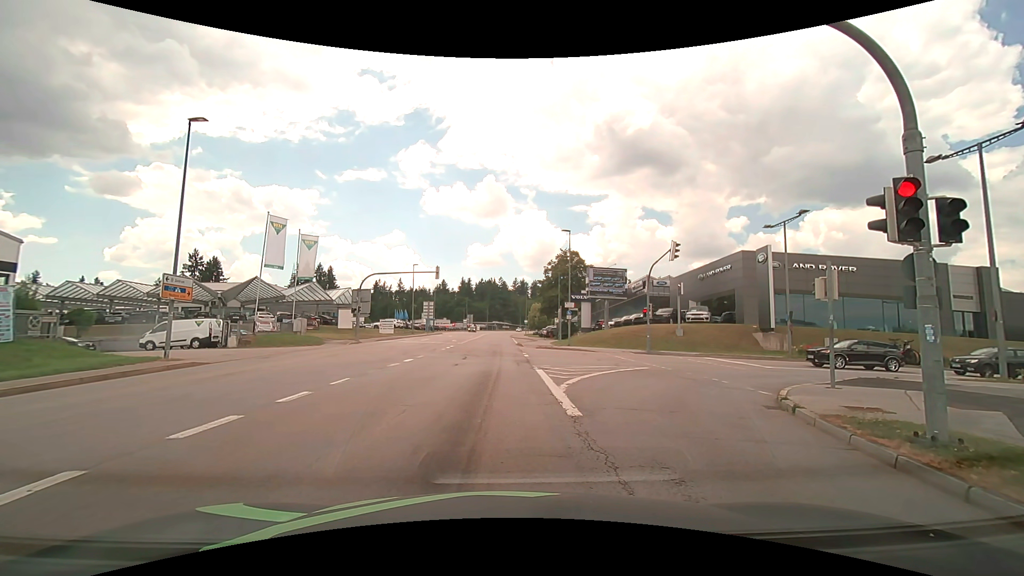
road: tertiary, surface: asphalt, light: Day
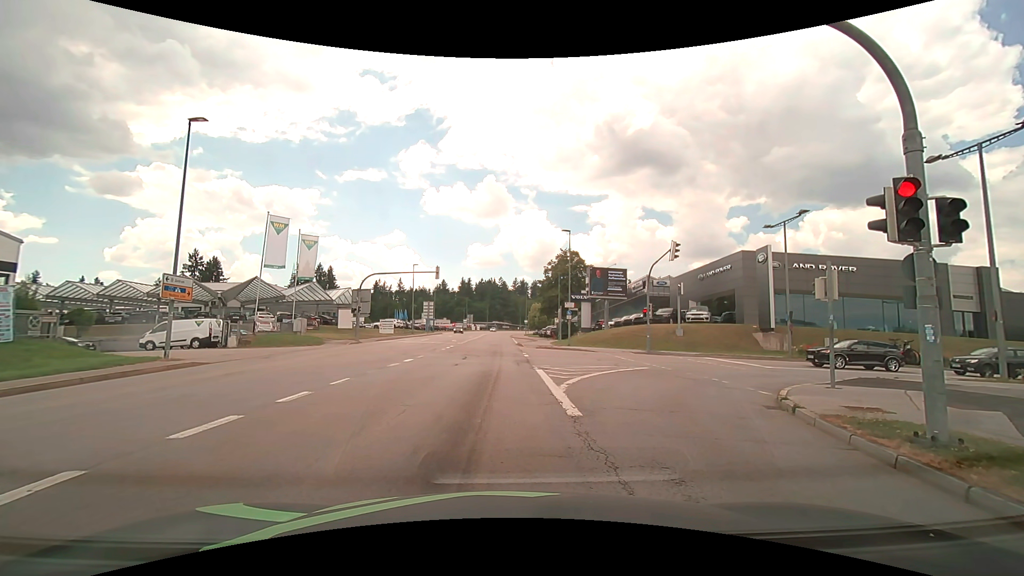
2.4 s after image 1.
(0.0, 0.0) m; 0°
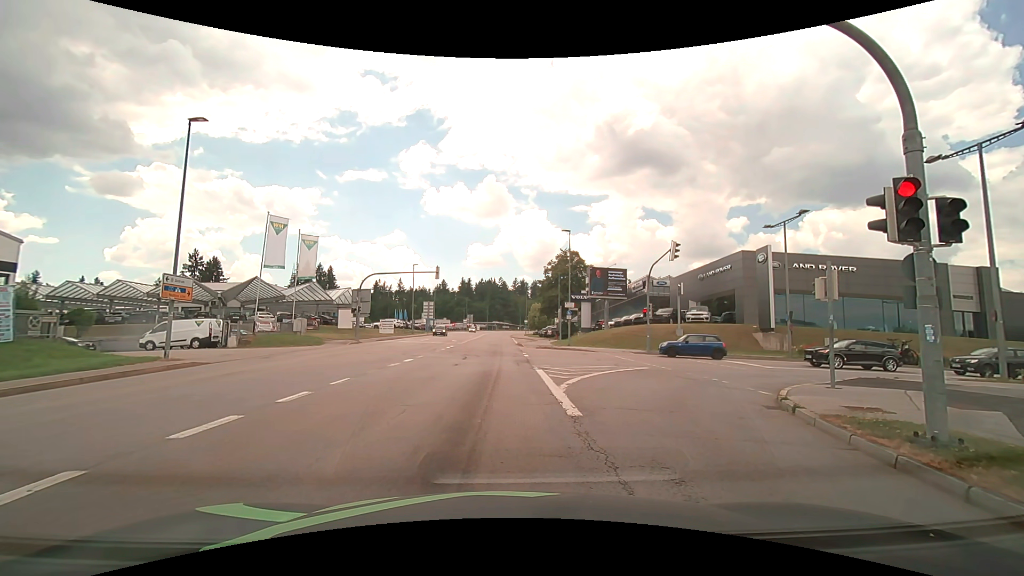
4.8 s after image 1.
(0.0, 0.0) m; 0°
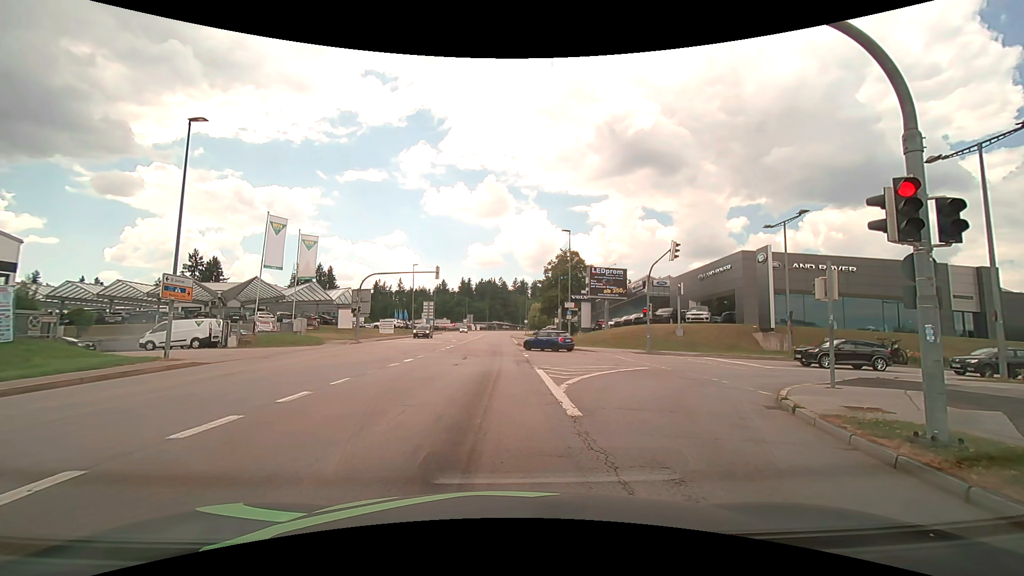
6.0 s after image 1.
(0.0, 0.0) m; 0°
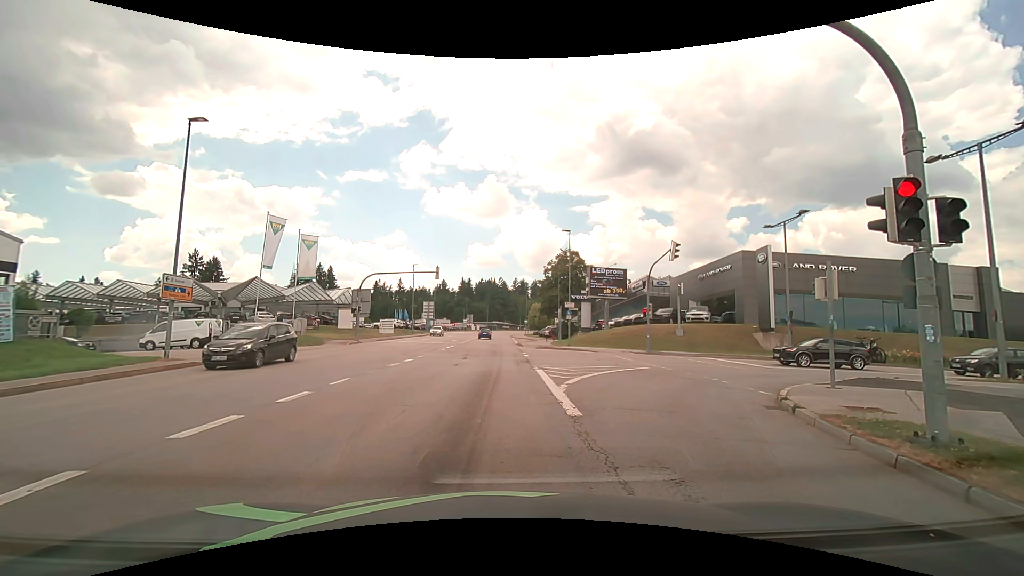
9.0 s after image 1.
(0.0, 0.0) m; 0°
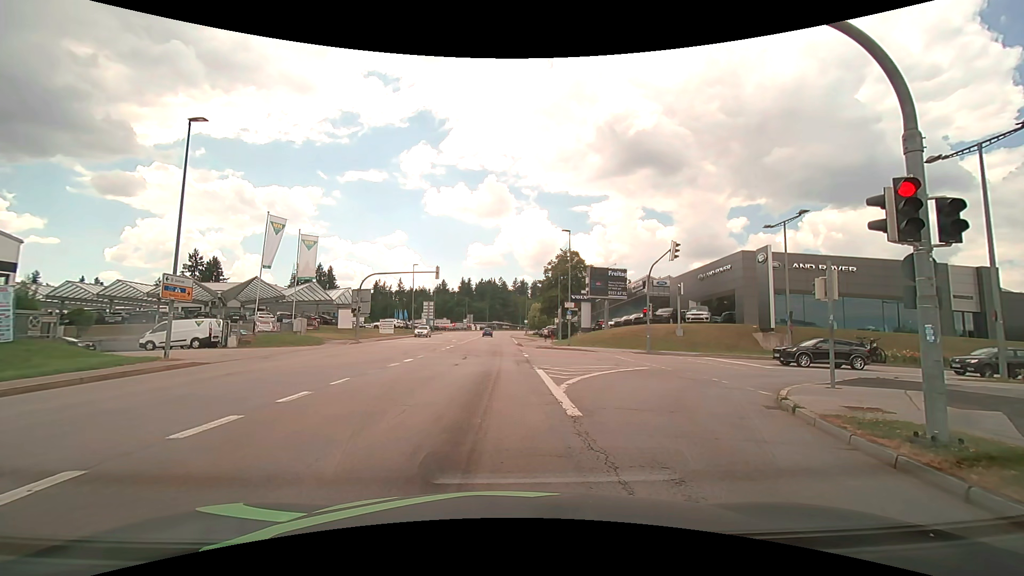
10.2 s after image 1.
(0.0, 0.0) m; 0°
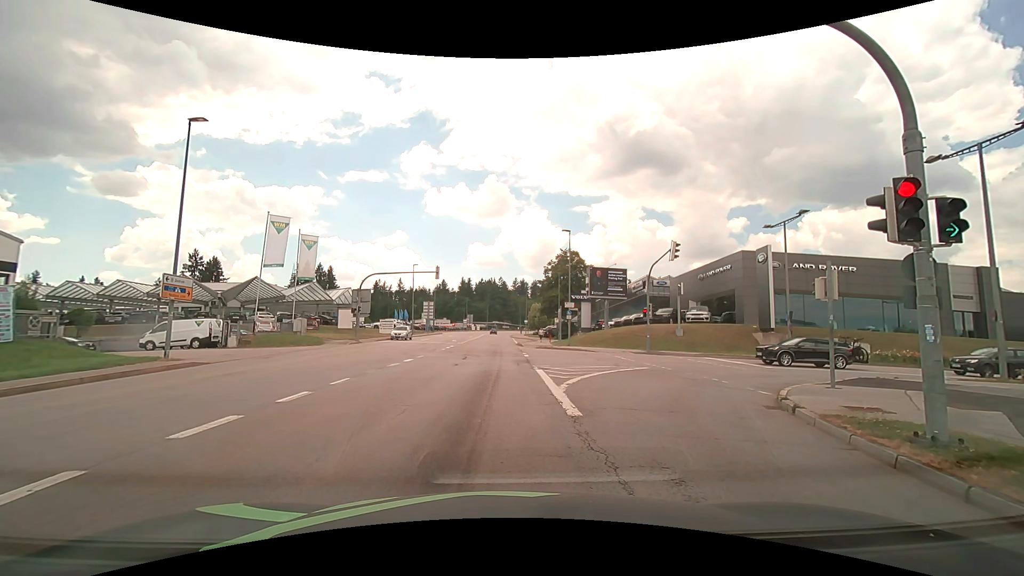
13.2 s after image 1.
(0.0, 0.0) m; 0°
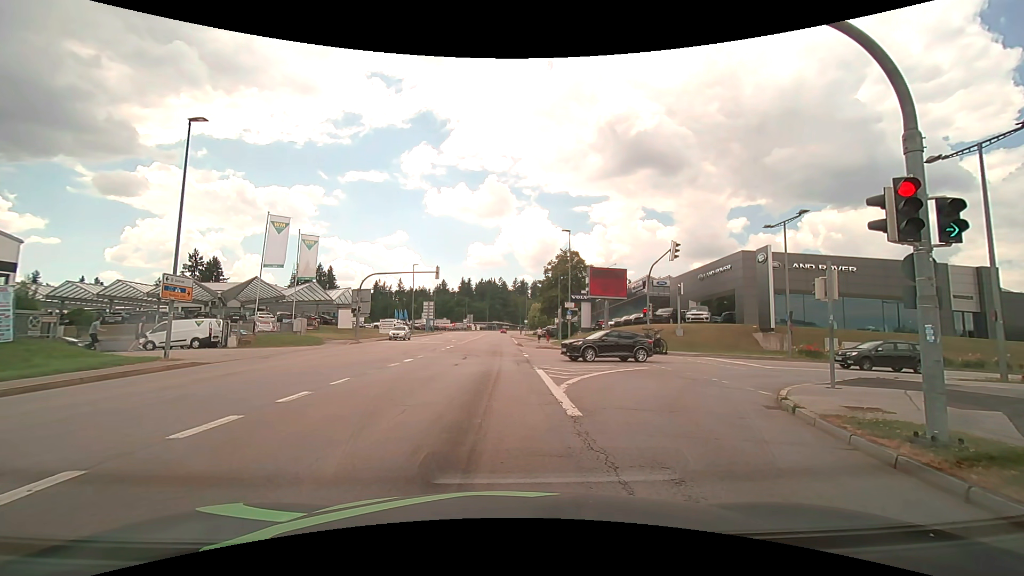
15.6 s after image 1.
(0.0, 0.0) m; 0°
(0, +10) (0, +20) (0, +30) (0, +40) (0, +50) (0, +60) (0, +70) (0, +80) (0, +90) (0, +100) m
